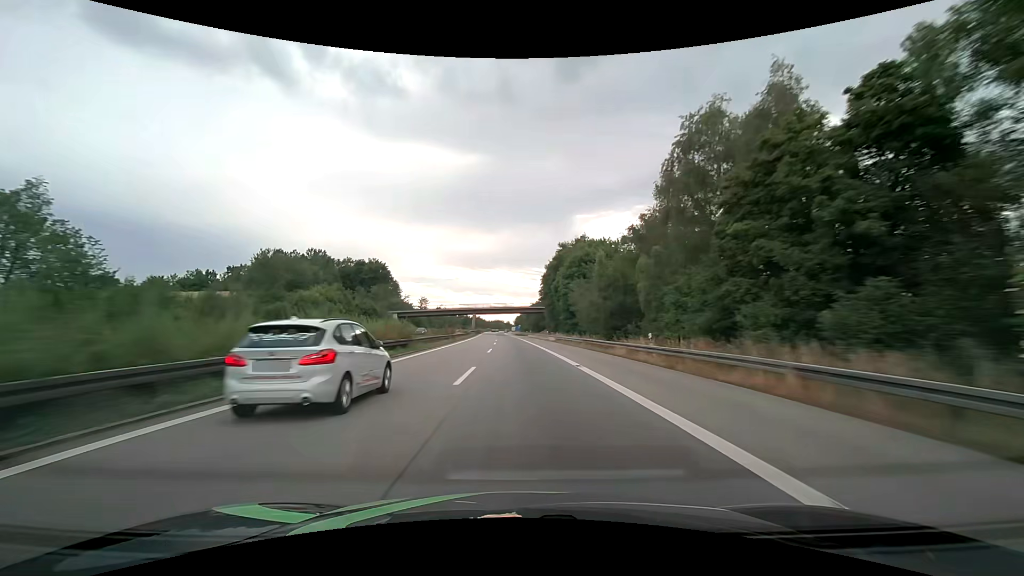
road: motorway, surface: asphalt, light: Day
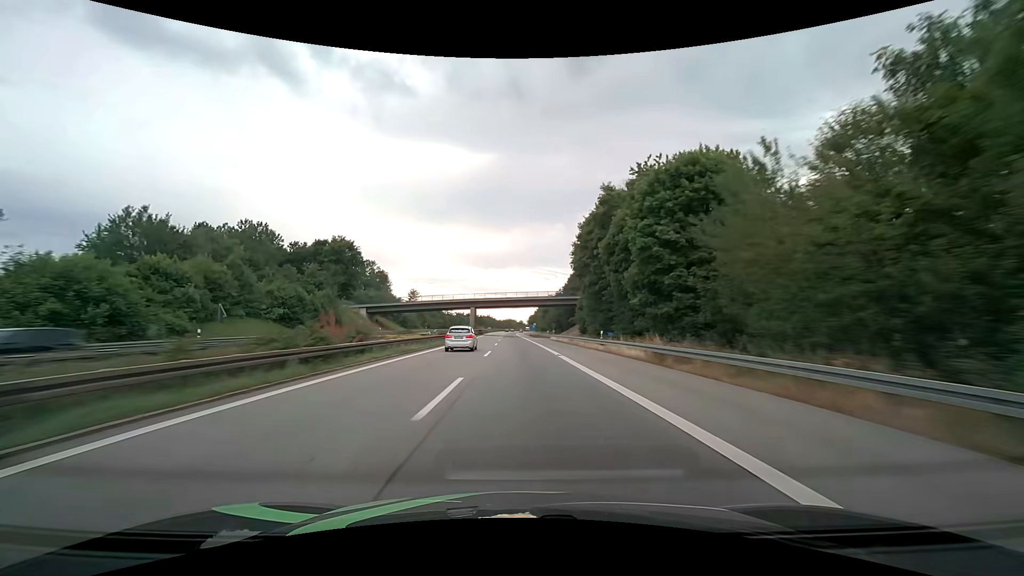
(-0.5, +41.2) m; -1°
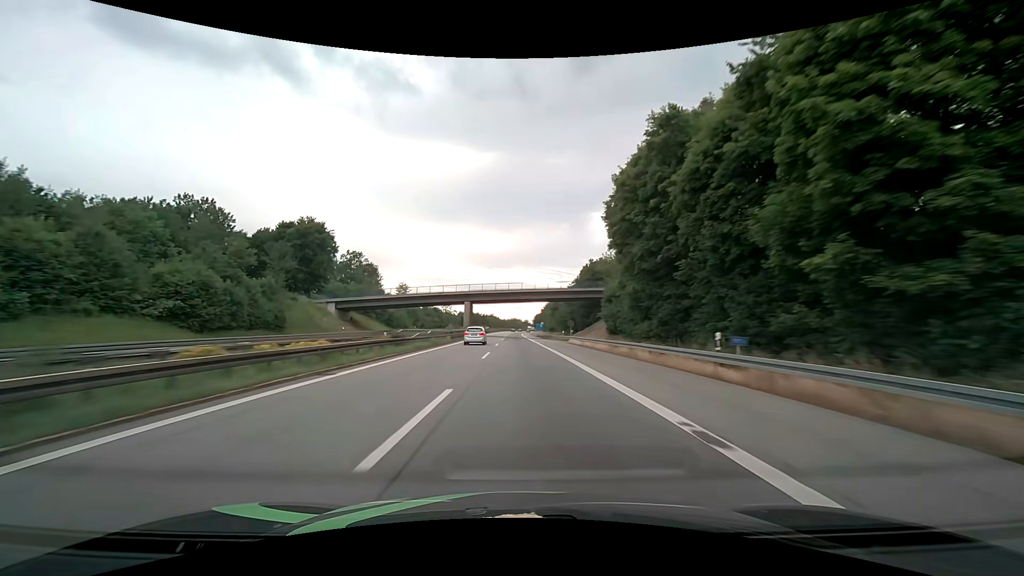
(-0.1, +20.6) m; -1°
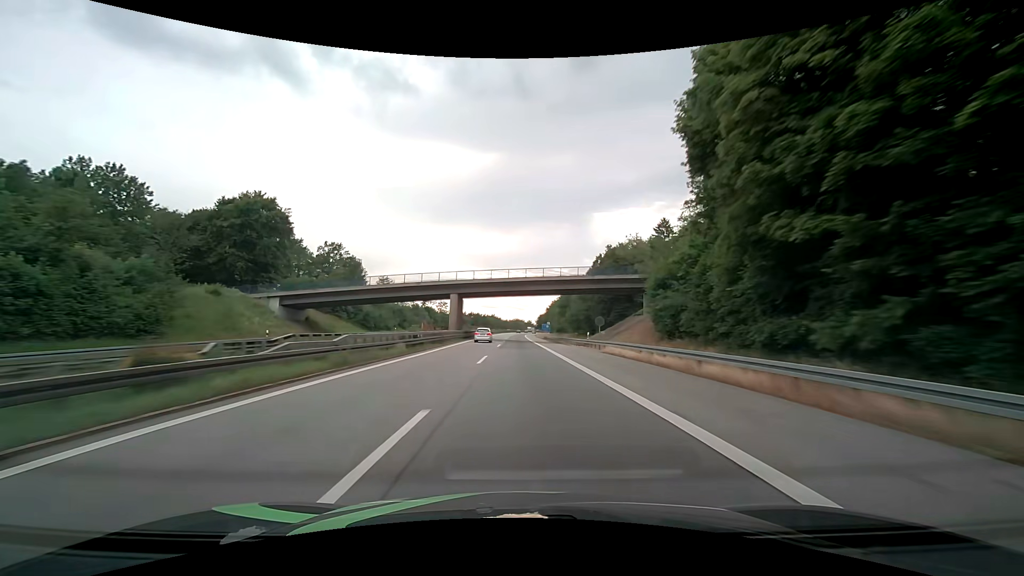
(0.0, +20.6) m; 0°
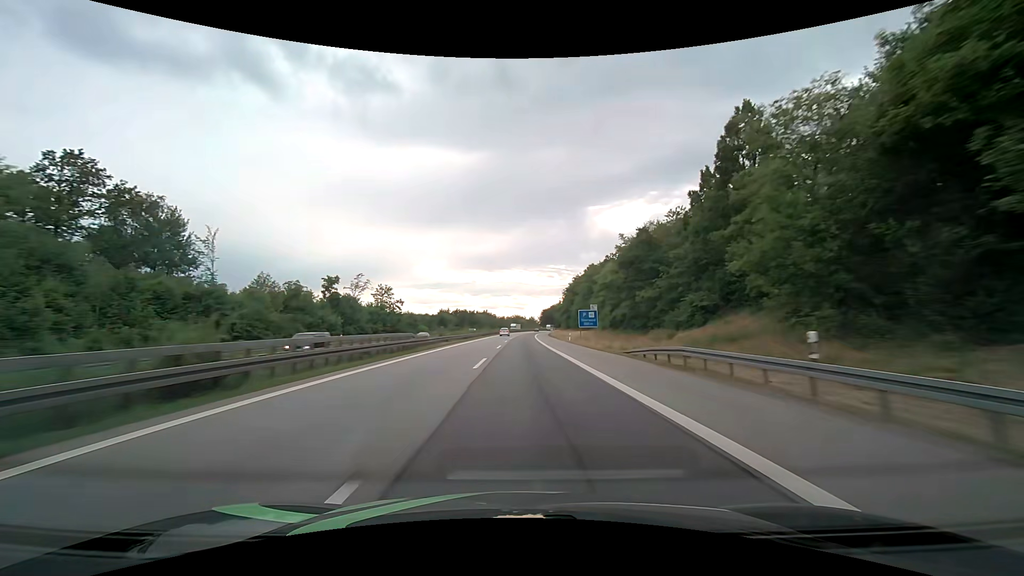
(-0.3, +82.4) m; 0°
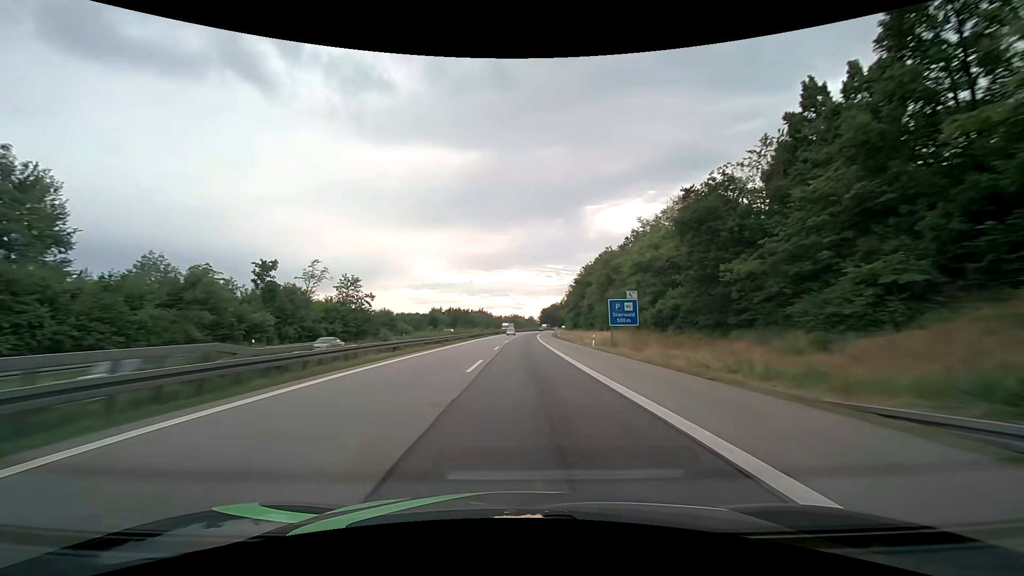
(0.0, +20.6) m; 0°
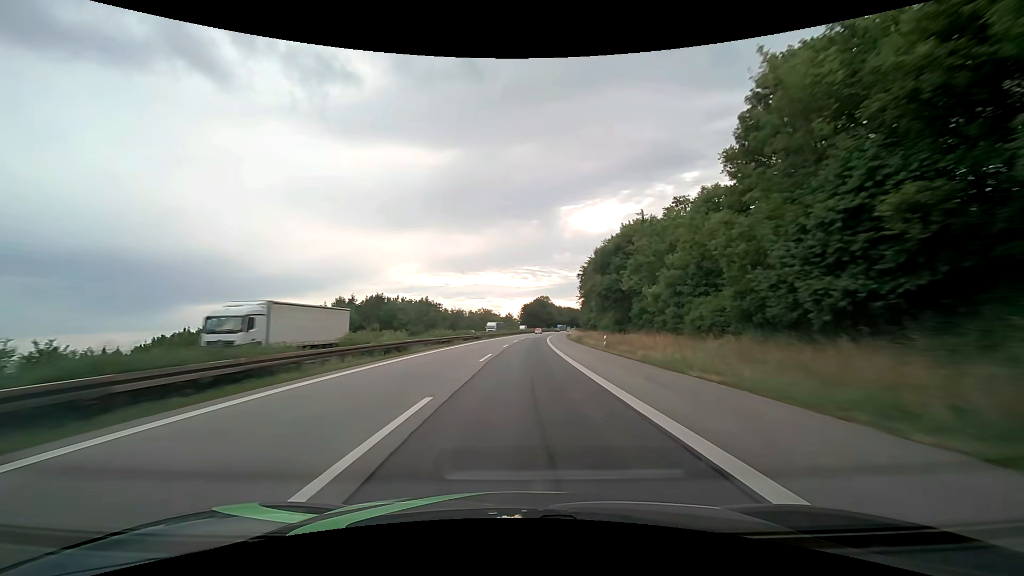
(+1.8, +103.0) m; +3°
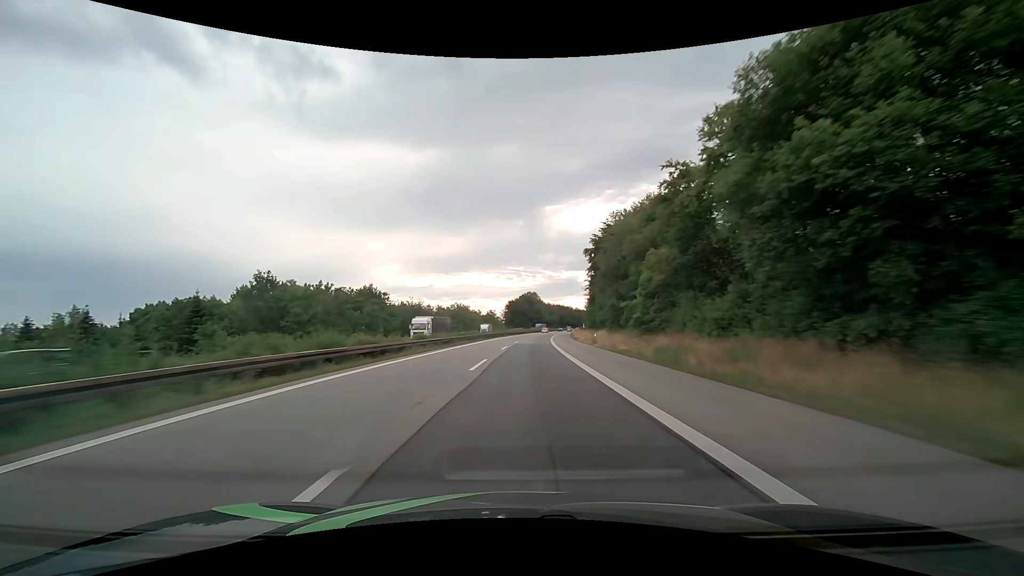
(+0.6, +41.2) m; +2°
(0, +10) (0, +20) (0, +30) (+1, +40) (+1, +50) (+2, +60) (+2, +70) (+3, +80) (+4, +90) (+5, +100) m
